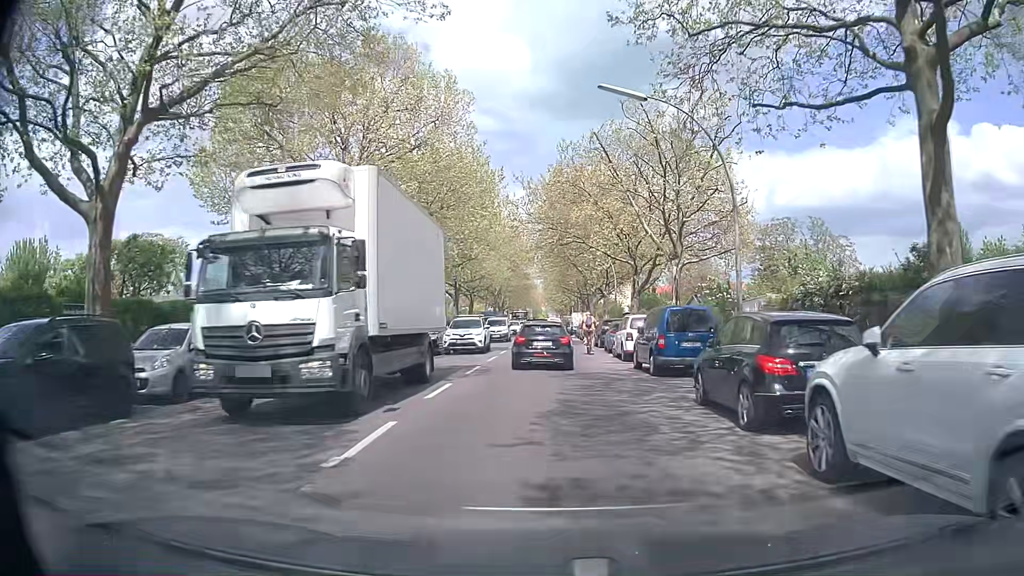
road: tertiary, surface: asphalt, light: Day
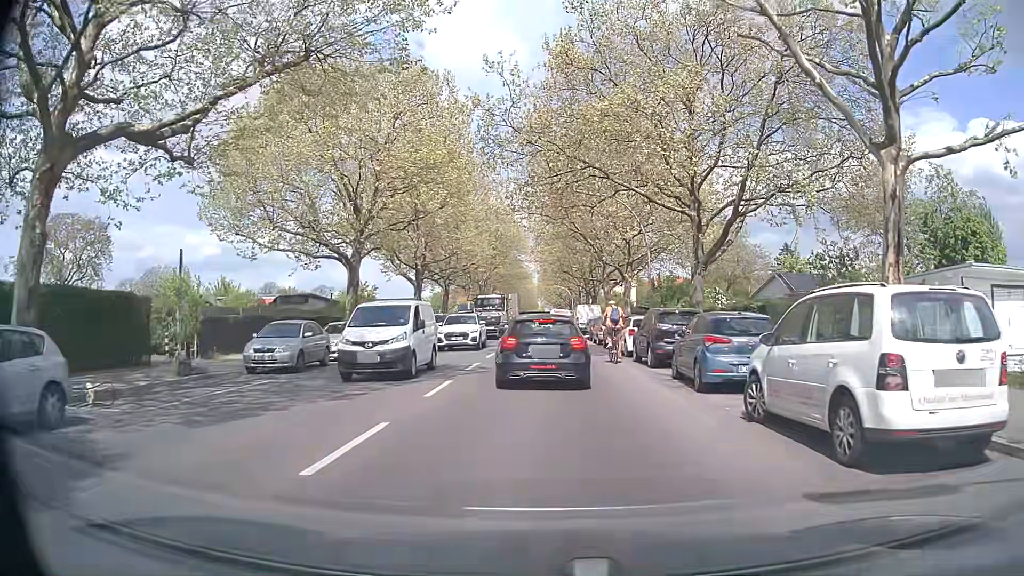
(+0.1, +18.0) m; +1°
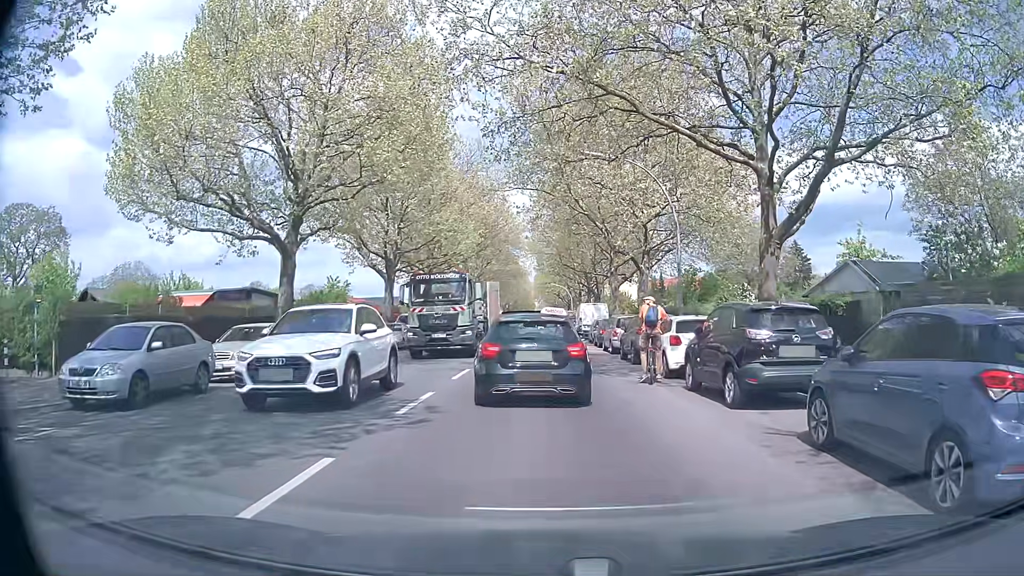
(0.0, +7.8) m; -2°
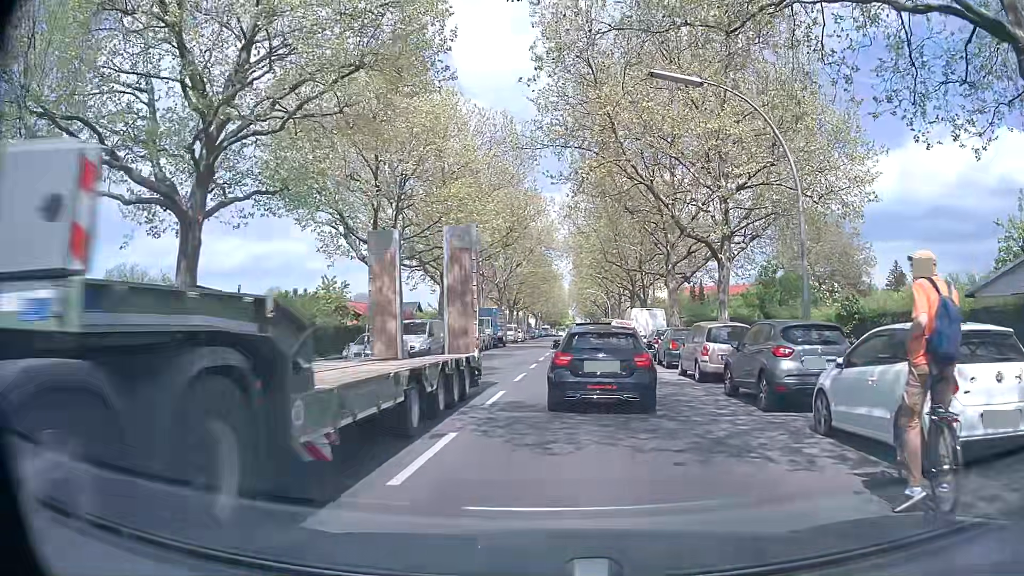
(0.0, +9.9) m; 0°
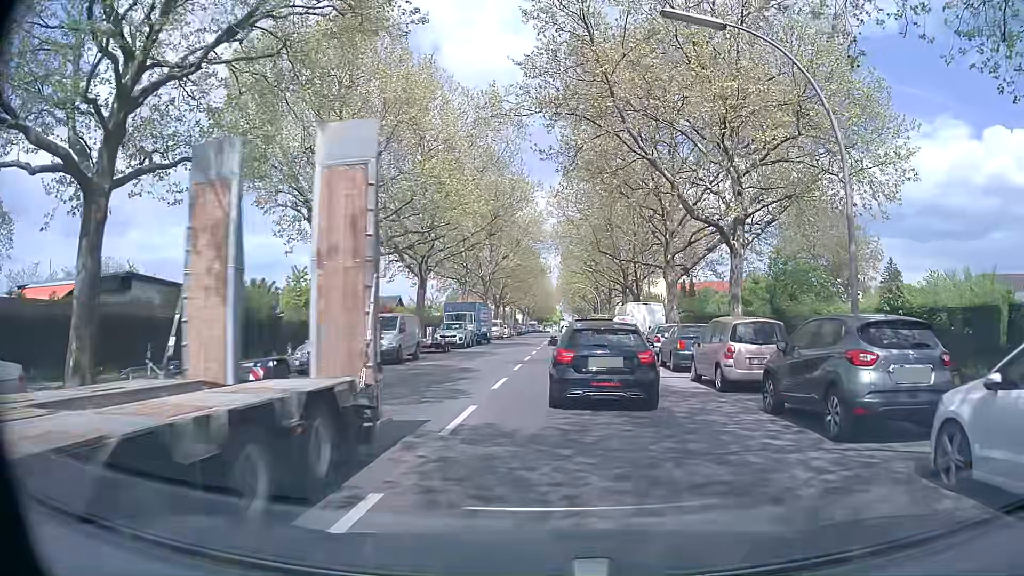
(0.0, +3.5) m; +2°
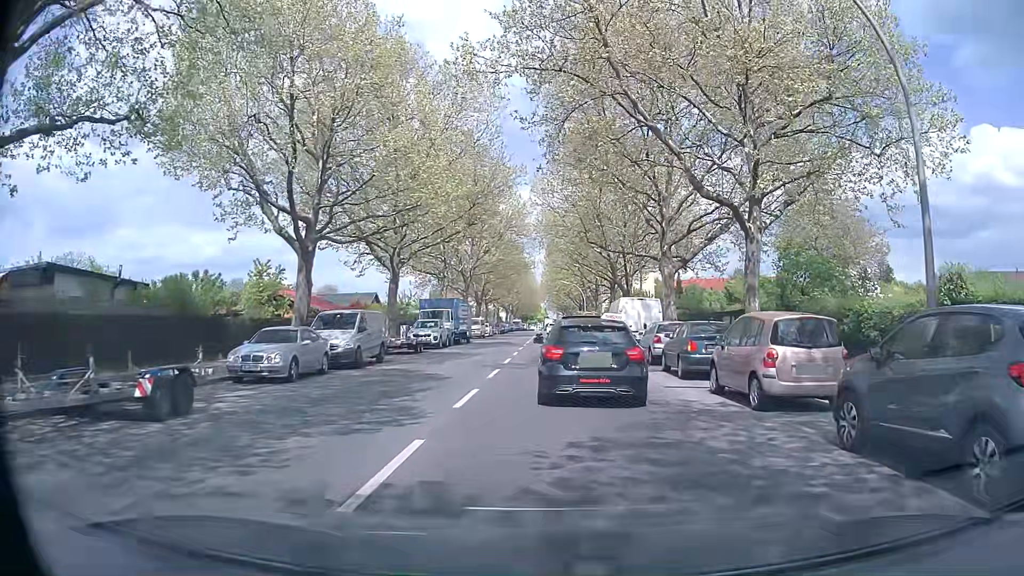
(0.0, +3.6) m; 0°
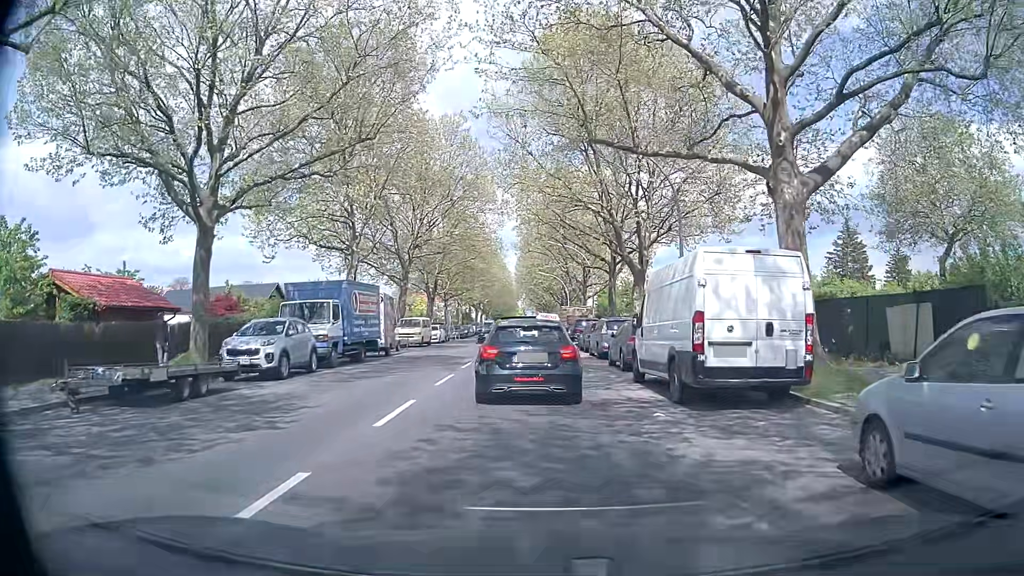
(+0.8, +19.9) m; +3°
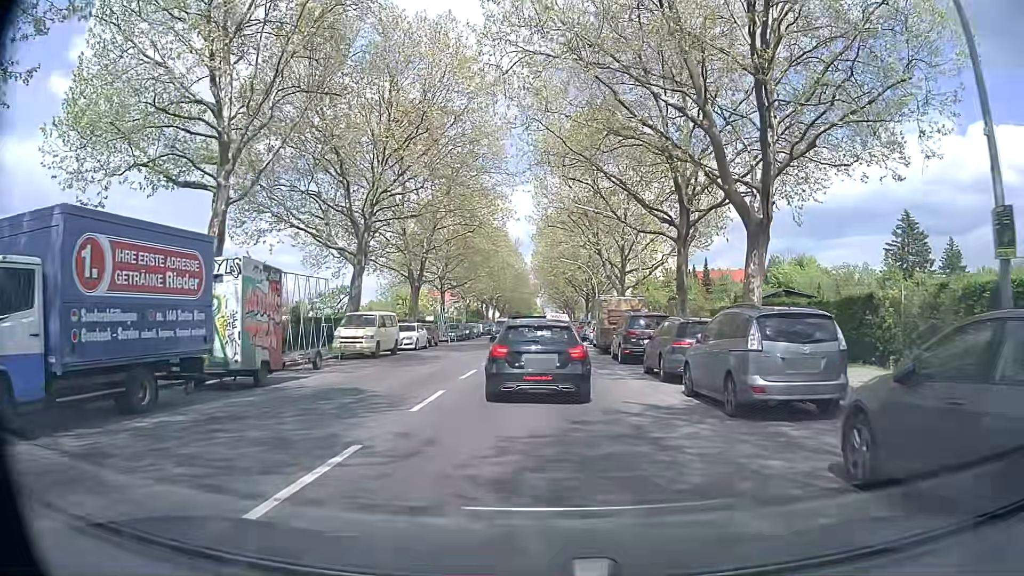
(-0.5, +16.6) m; -2°
